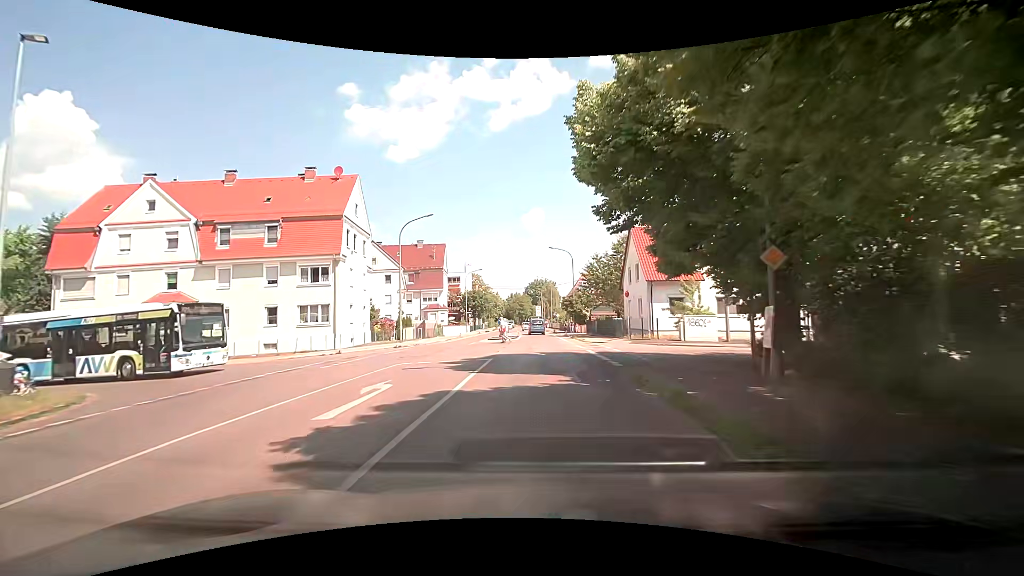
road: tertiary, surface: asphalt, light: Day
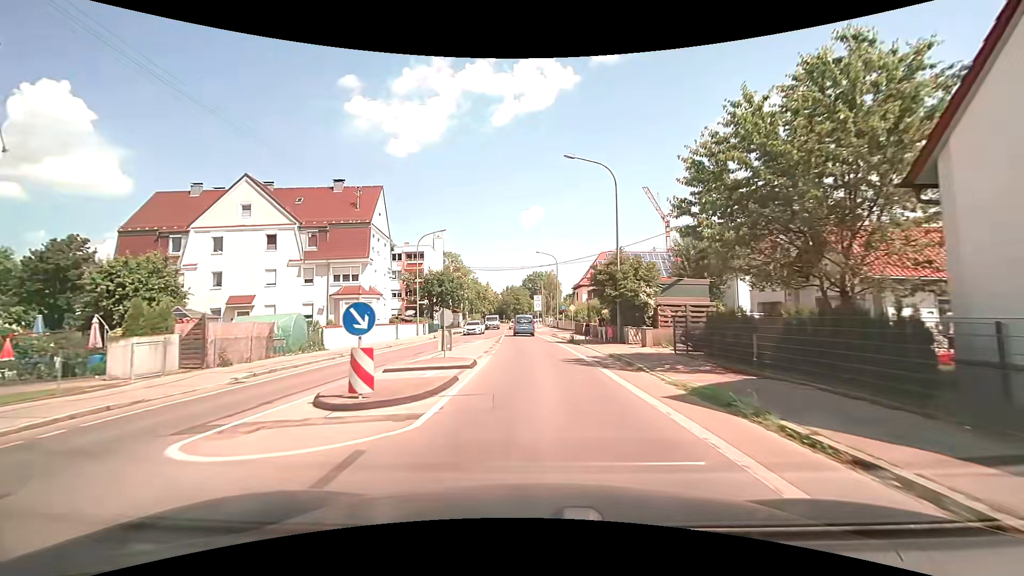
(+0.3, +33.7) m; 0°
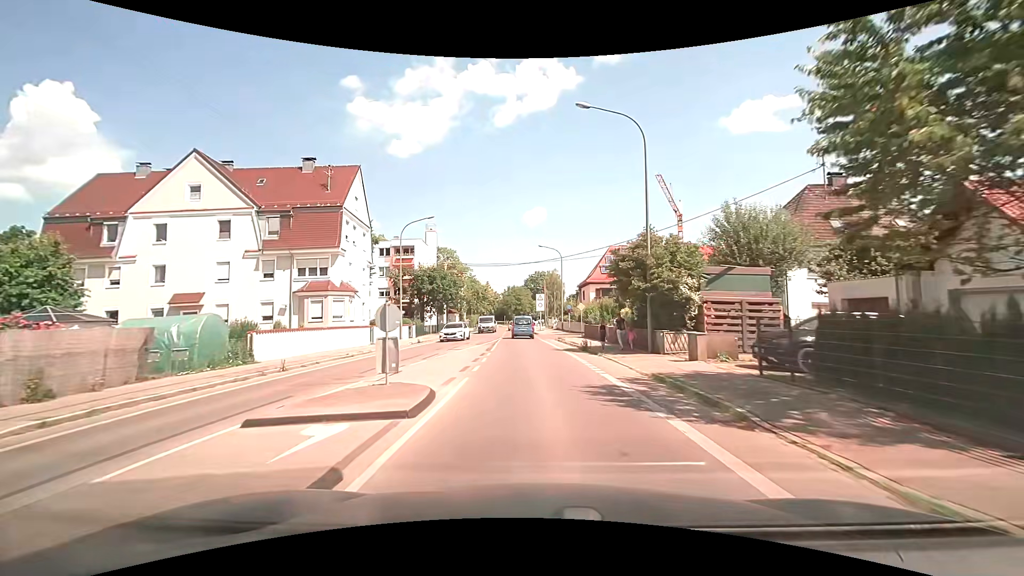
(0.0, +6.9) m; 0°
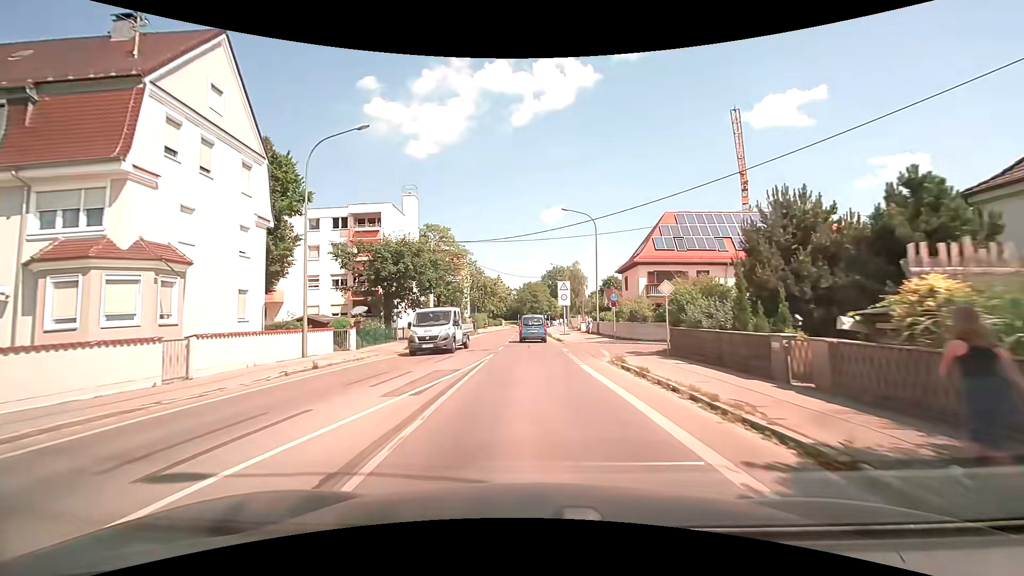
(-0.3, +20.6) m; -2°
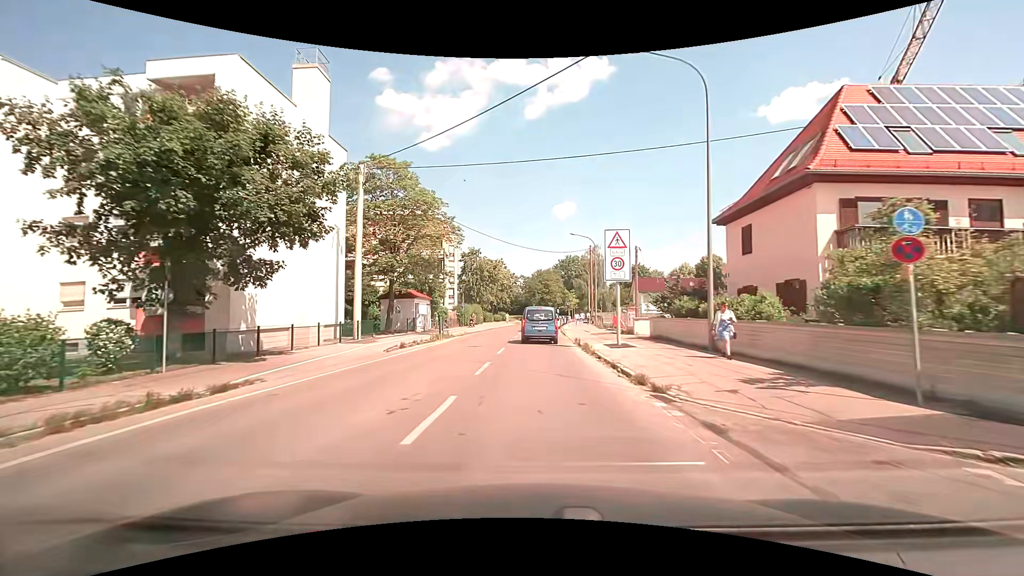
(-0.4, +24.7) m; -1°
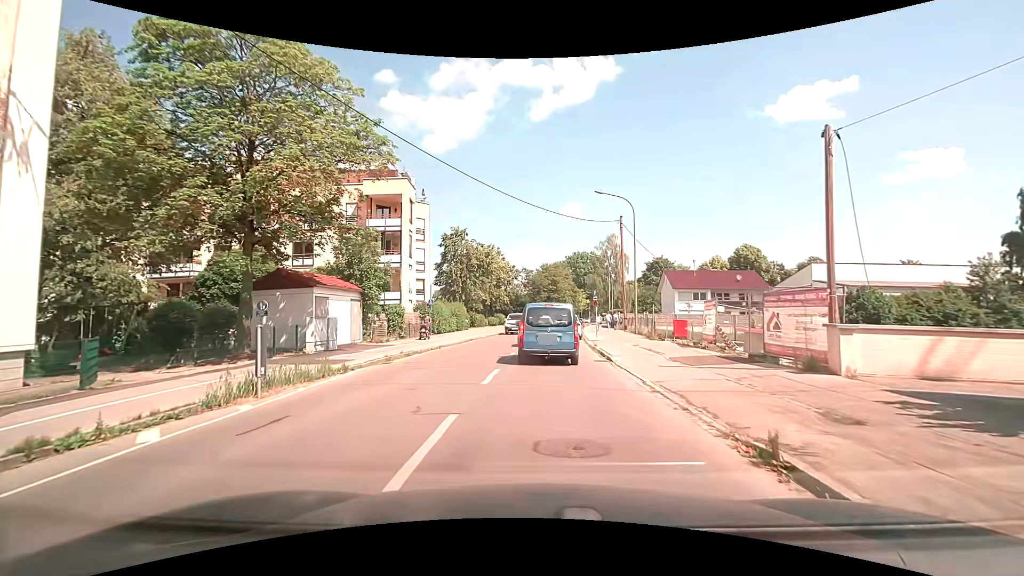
(-0.1, +19.4) m; 0°
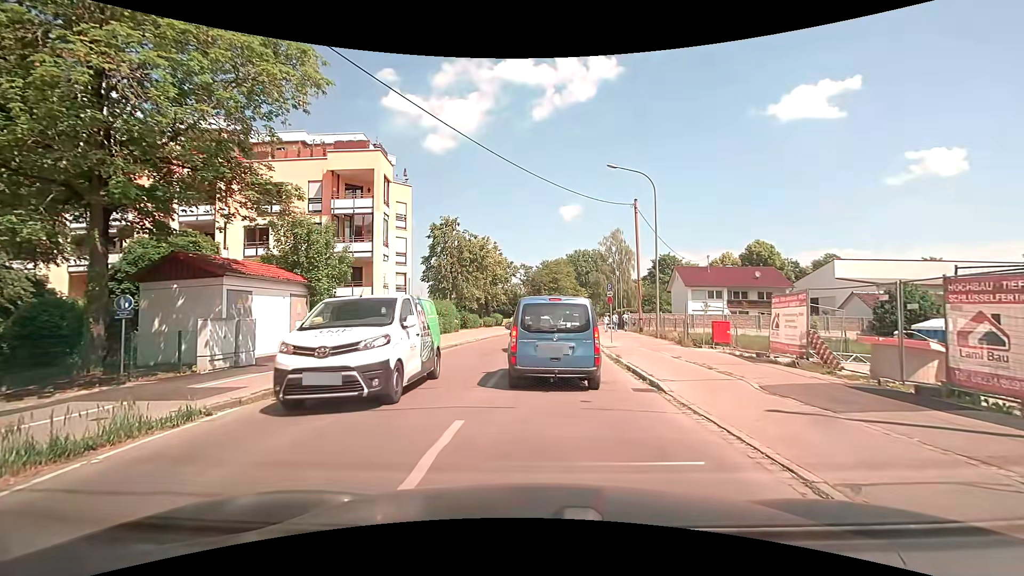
(0.0, +6.0) m; 0°
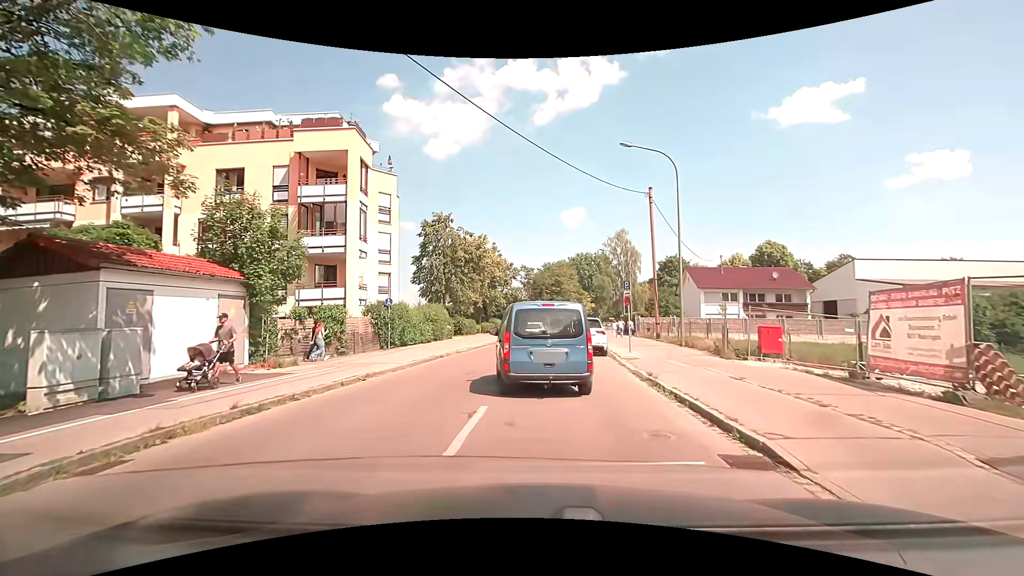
(0.0, +5.0) m; 0°
(0, +10) (-1, +20) (0, +30) (+1, +40) (+1, +50) (+3, +60) (+4, +70) (+5, +80) (+7, +89) (+9, +99) m
